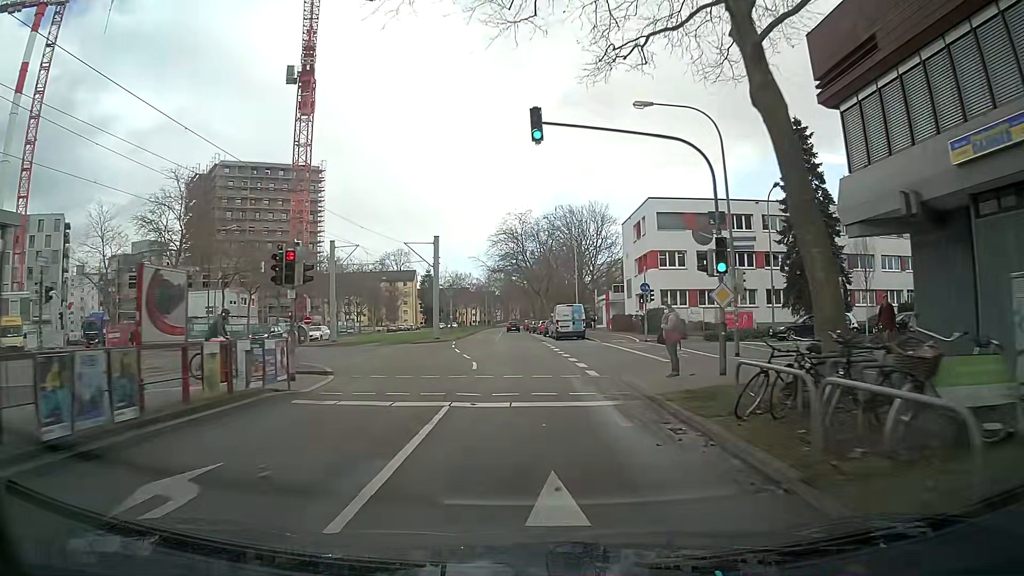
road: tertiary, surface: asphalt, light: Day
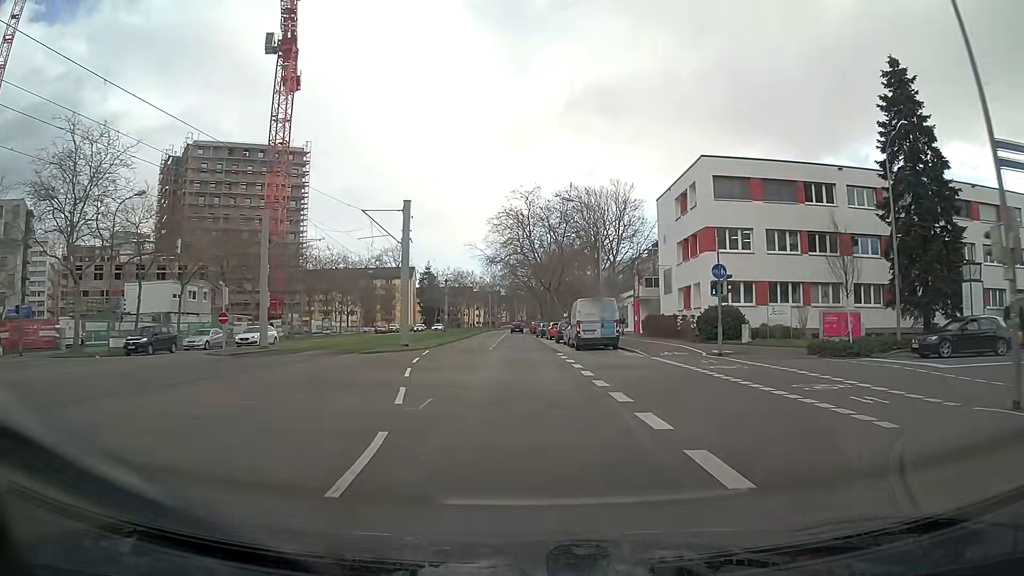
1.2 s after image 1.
(-0.1, +14.9) m; -1°
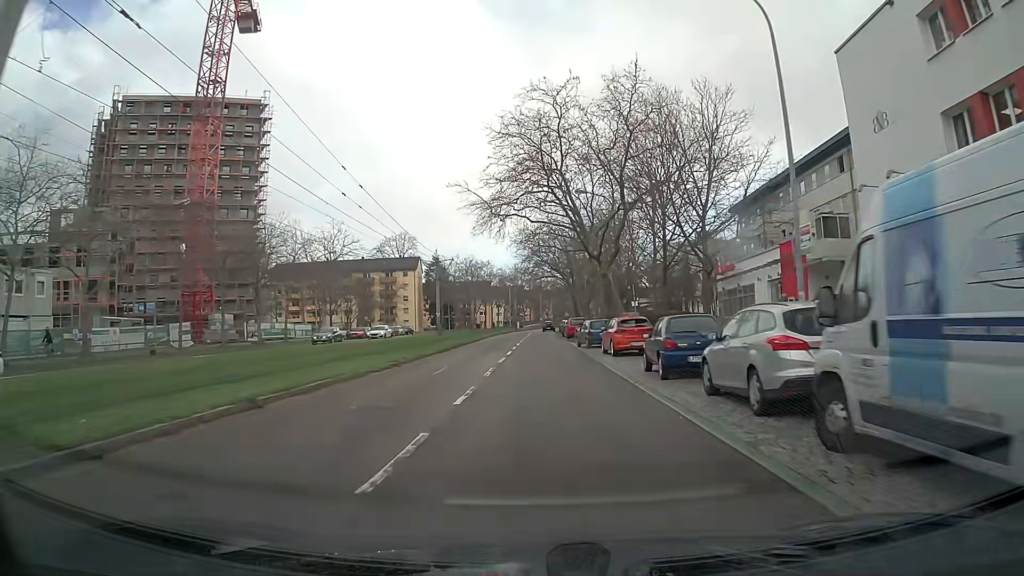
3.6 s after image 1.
(-0.3, +29.9) m; -1°
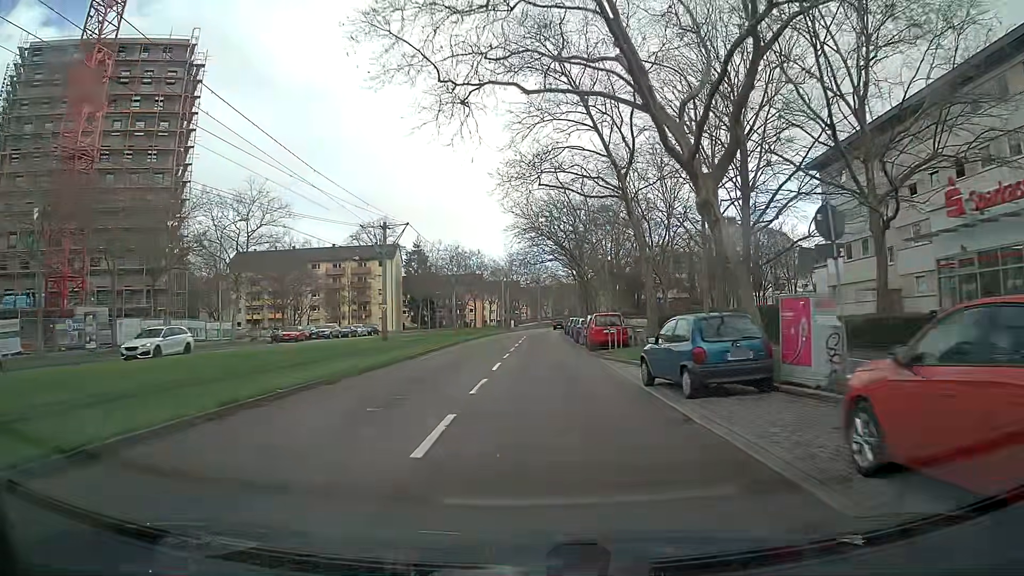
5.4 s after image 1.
(0.0, +22.4) m; 0°
(0, +10) (0, +20) (0, +30) (0, +40) (+1, +50) (+1, +60) (+1, +70) (+2, +80) (+3, +90) (+4, +100) m
